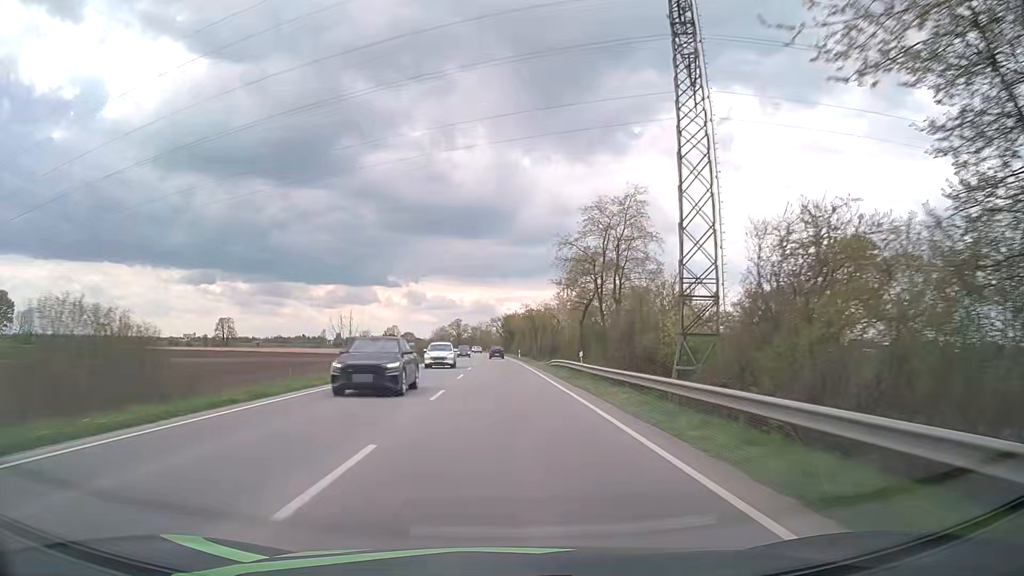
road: primary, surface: asphalt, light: Day
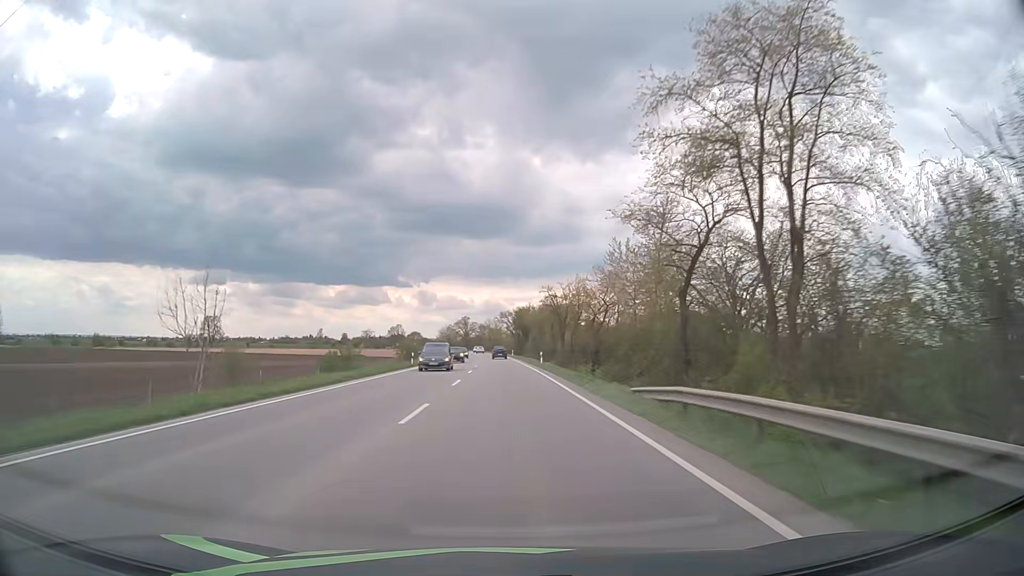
(-0.2, +29.2) m; -1°
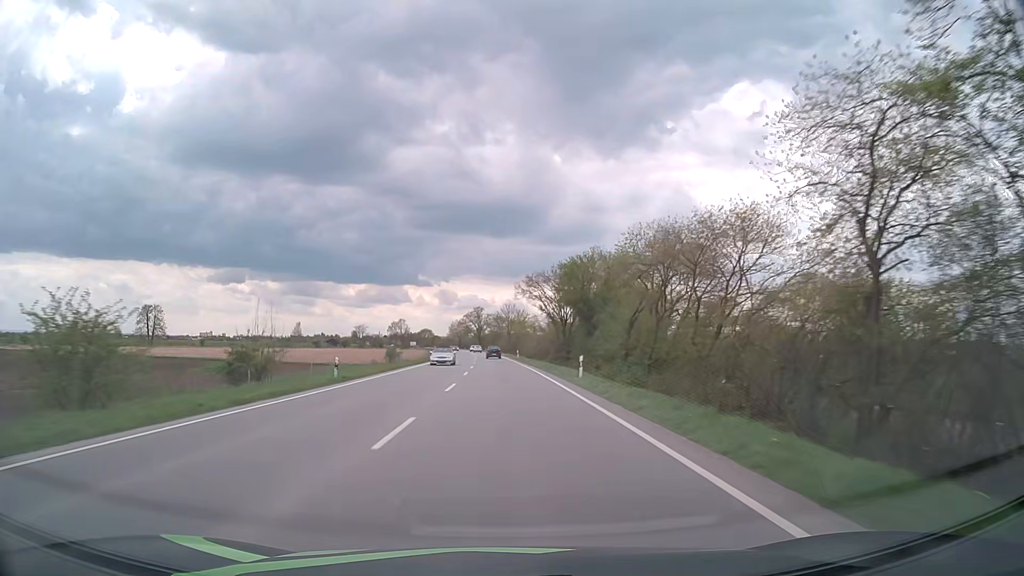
(-1.1, +74.4) m; -2°
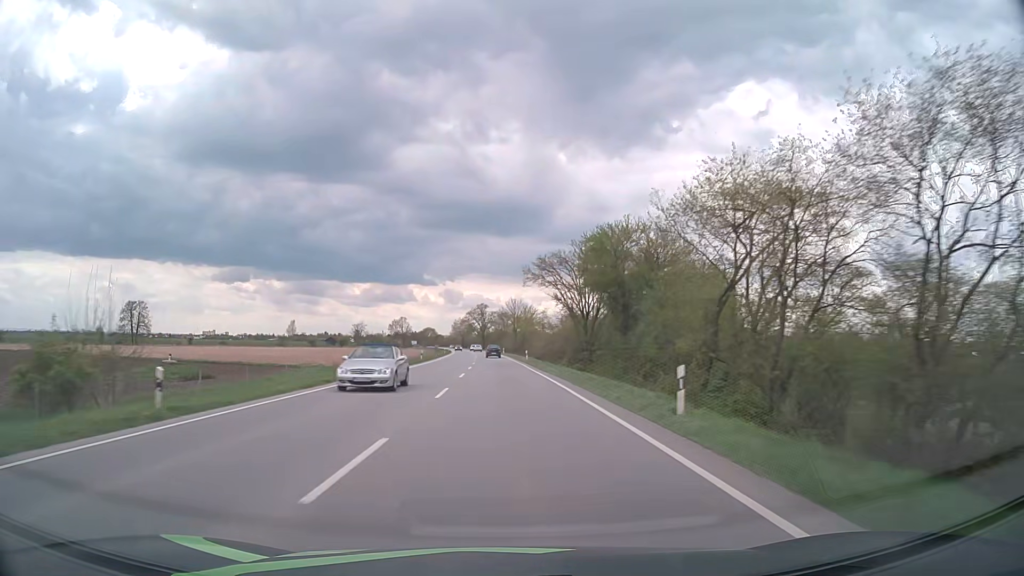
(0.0, +15.1) m; 0°
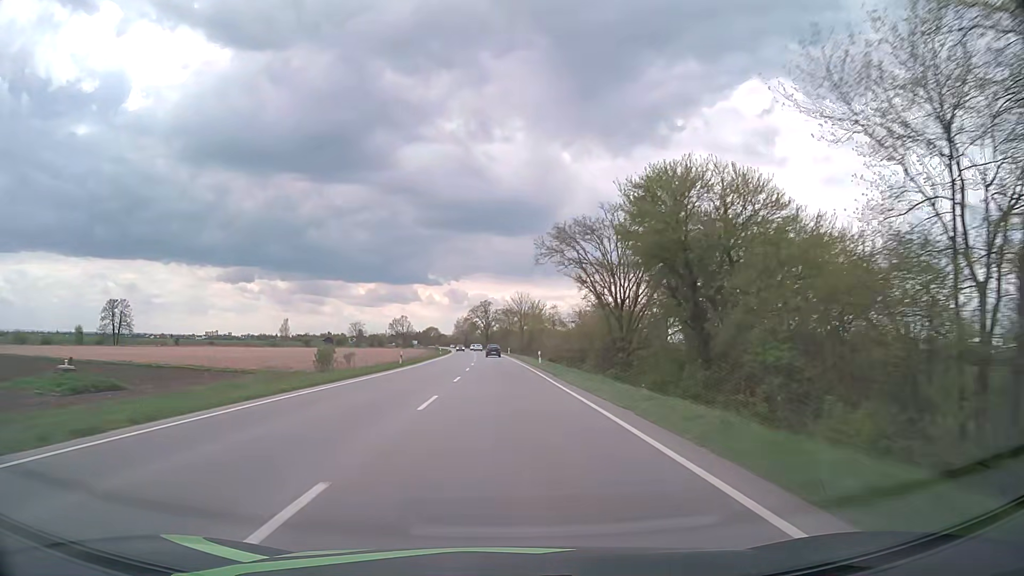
(-0.1, +15.2) m; 0°
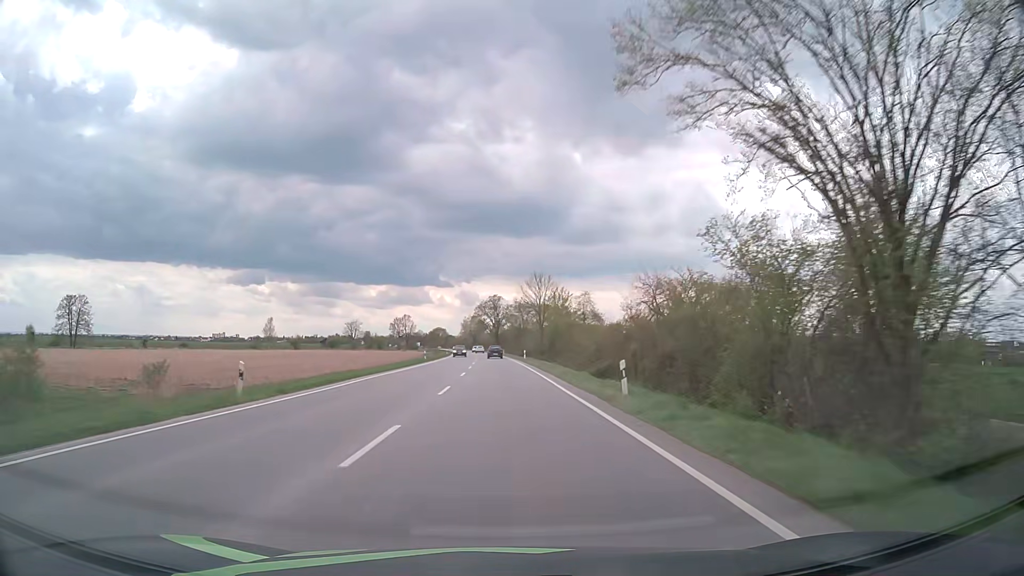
(-0.3, +30.5) m; -1°
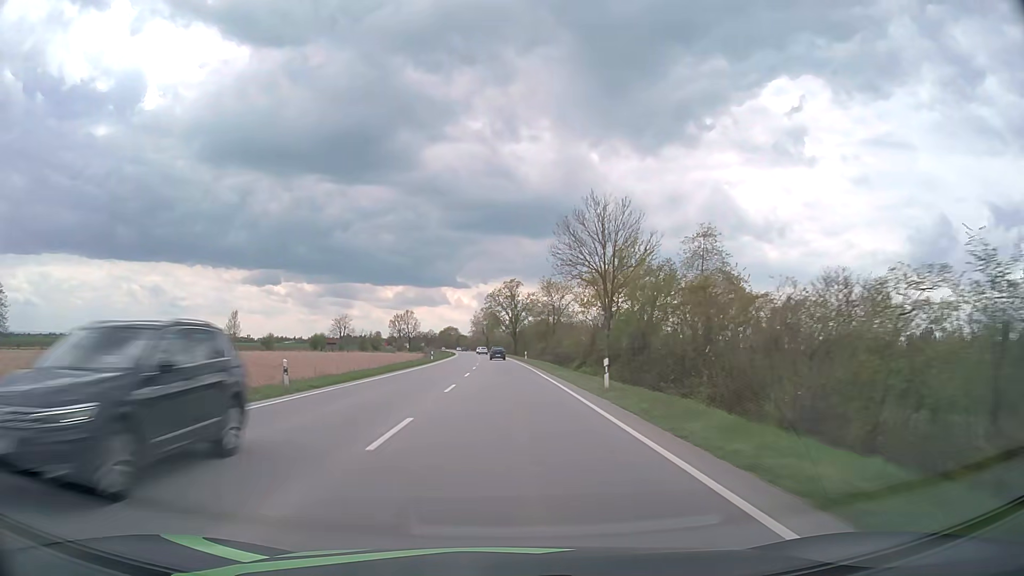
(-0.7, +46.3) m; -2°
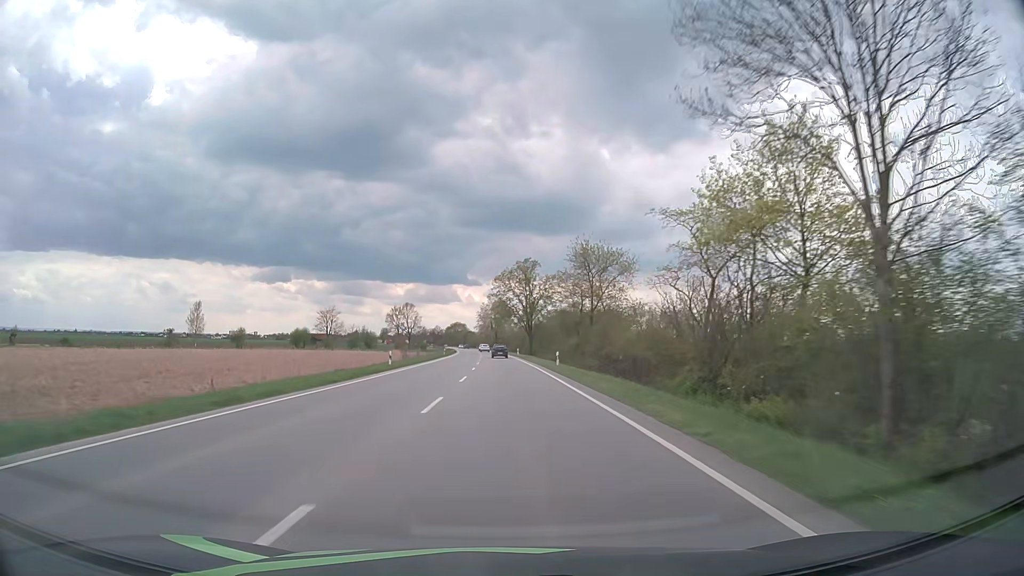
(-0.3, +31.1) m; -1°
(0, +10) (0, +20) (0, +30) (0, +40) (-1, +50) (-1, +60) (-1, +70) (-1, +80) (-2, +90) (-2, +100) m
